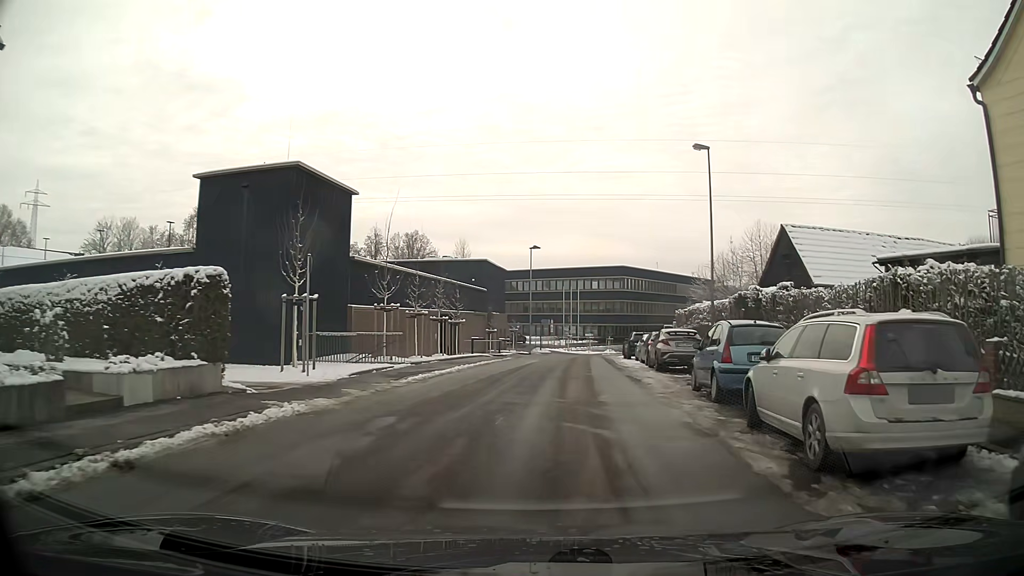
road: residential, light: Day
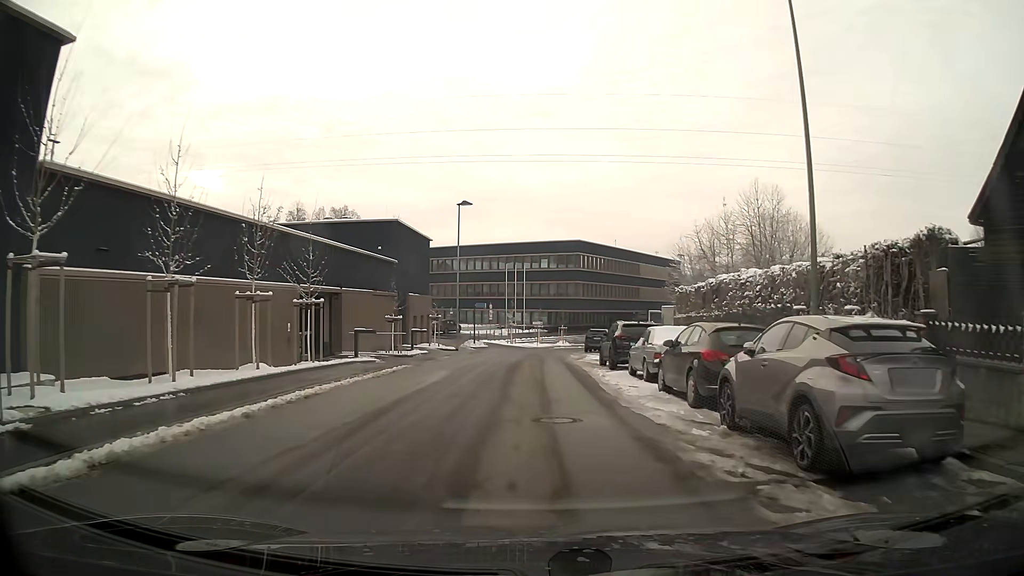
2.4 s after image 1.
(+0.9, +17.5) m; +4°
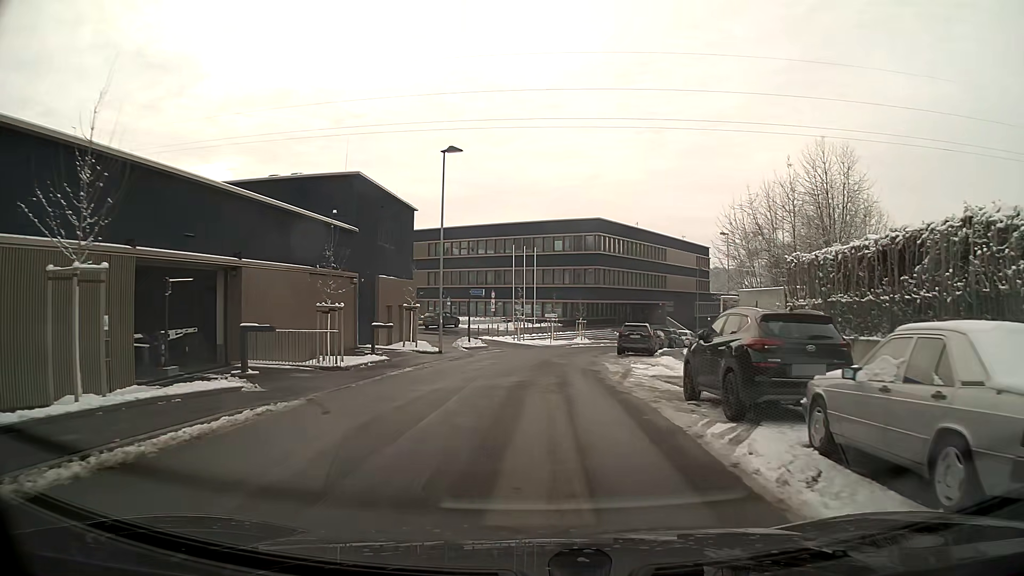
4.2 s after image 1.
(-0.1, +13.0) m; -1°
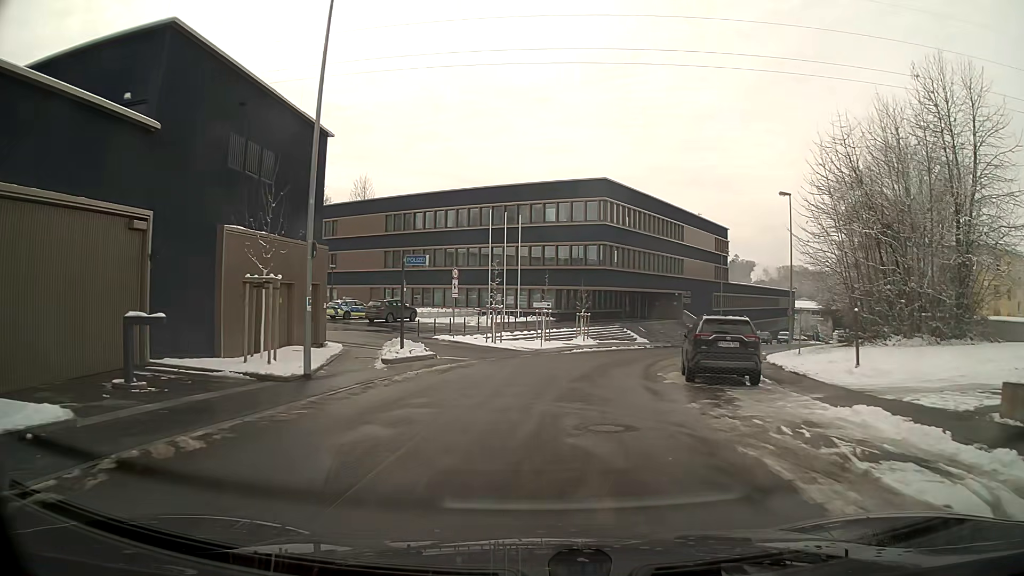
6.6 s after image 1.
(+0.2, +18.2) m; +2°
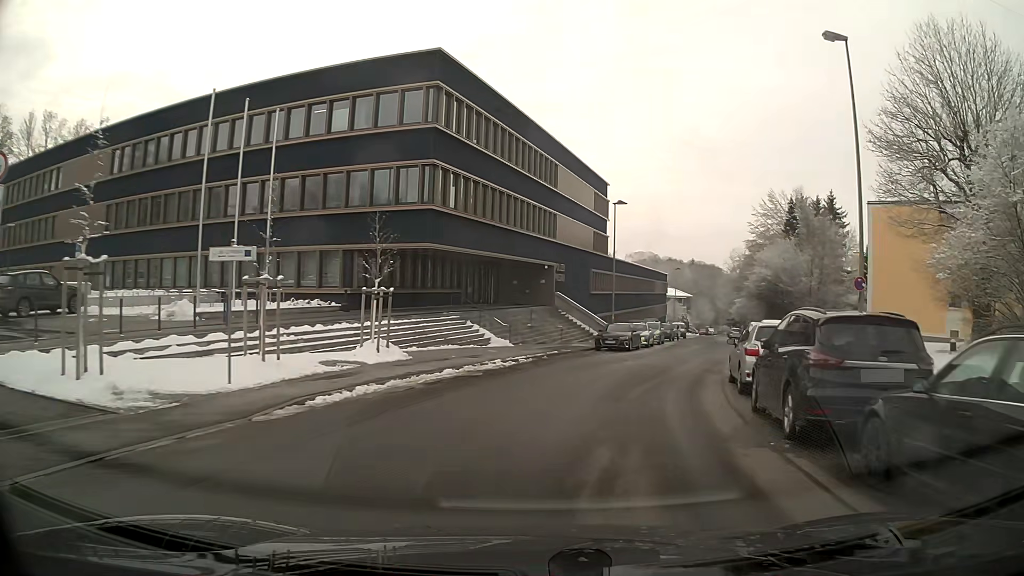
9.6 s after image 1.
(+3.0, +25.6) m; +15°
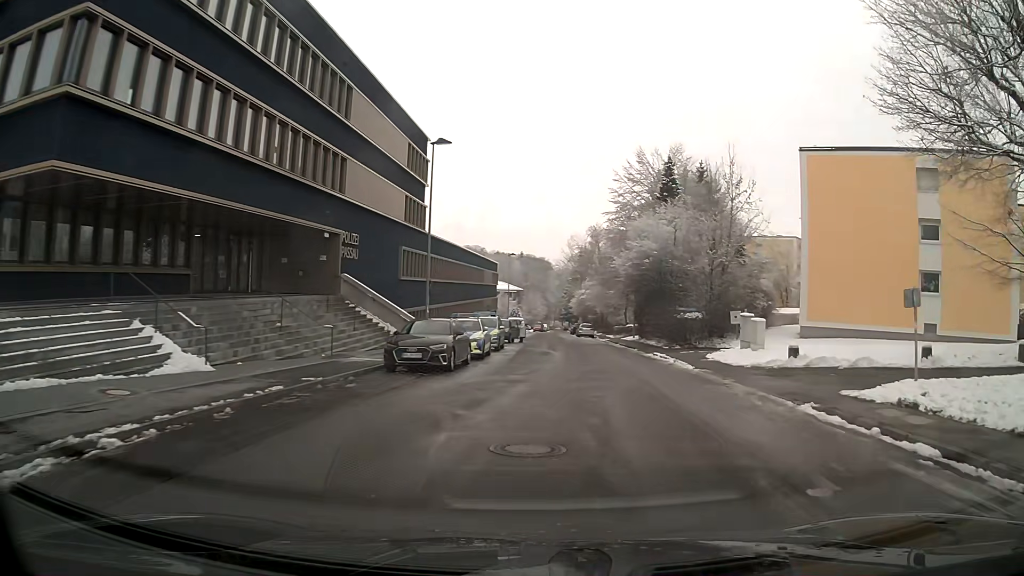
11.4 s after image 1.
(+2.0, +16.0) m; +15°
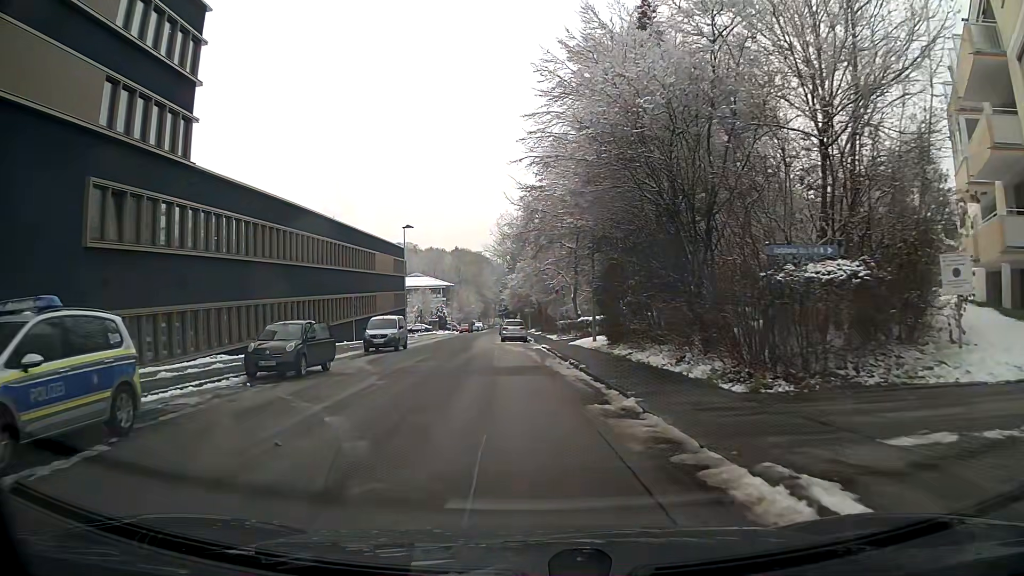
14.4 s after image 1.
(+2.1, +26.2) m; +2°
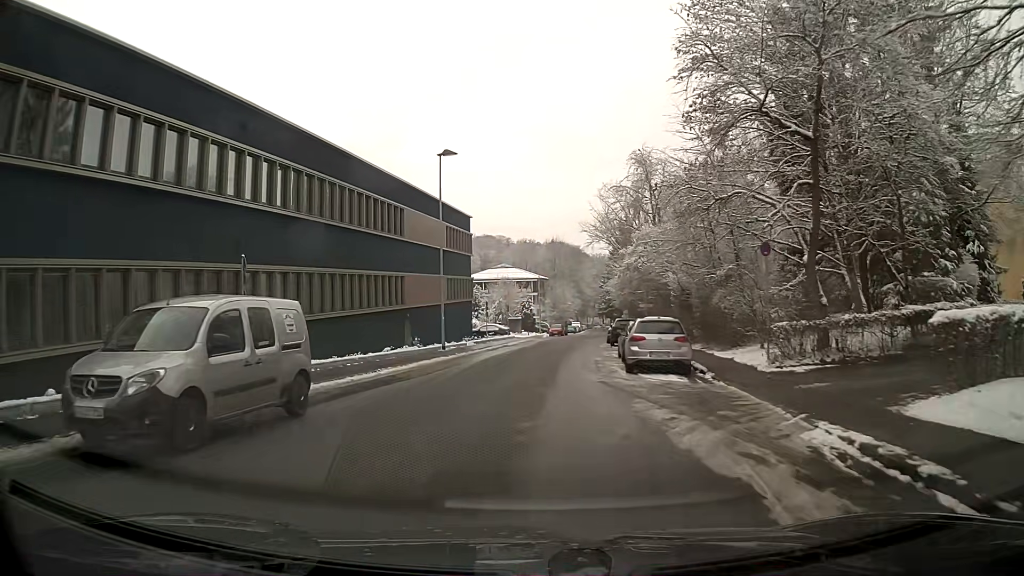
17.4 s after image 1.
(-2.0, +27.0) m; -8°
